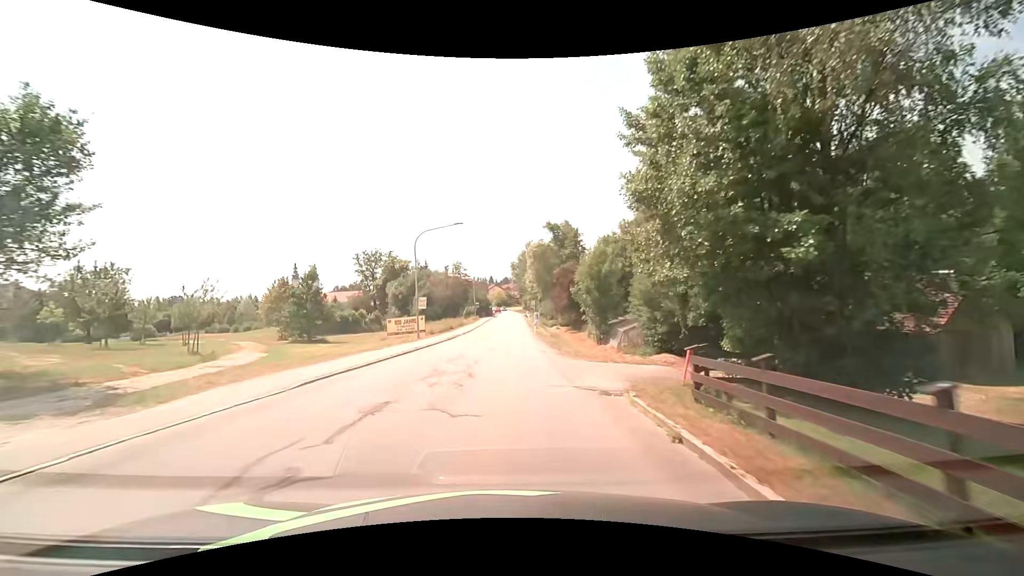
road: tertiary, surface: asphalt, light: Day
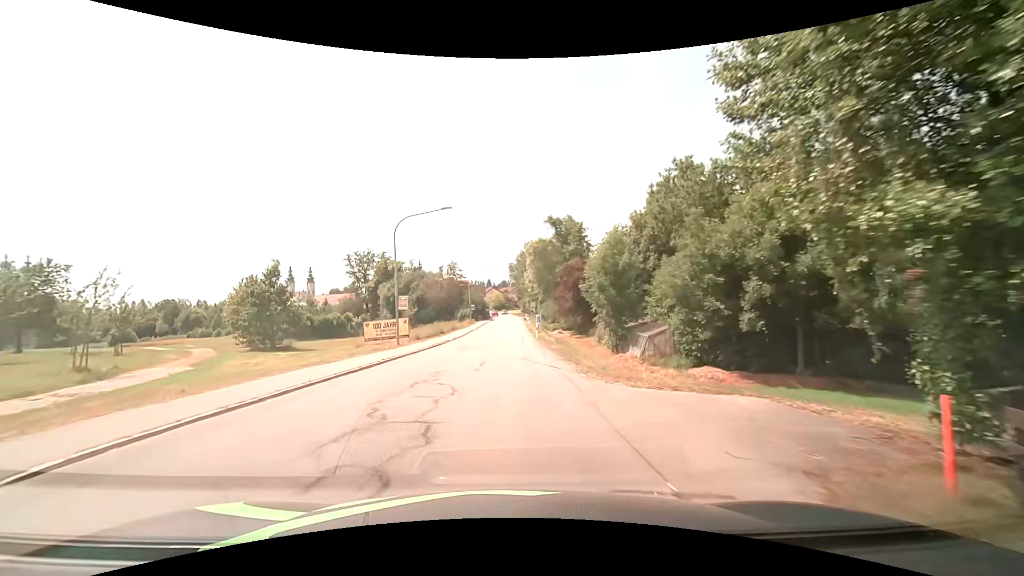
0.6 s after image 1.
(0.0, +6.4) m; 0°
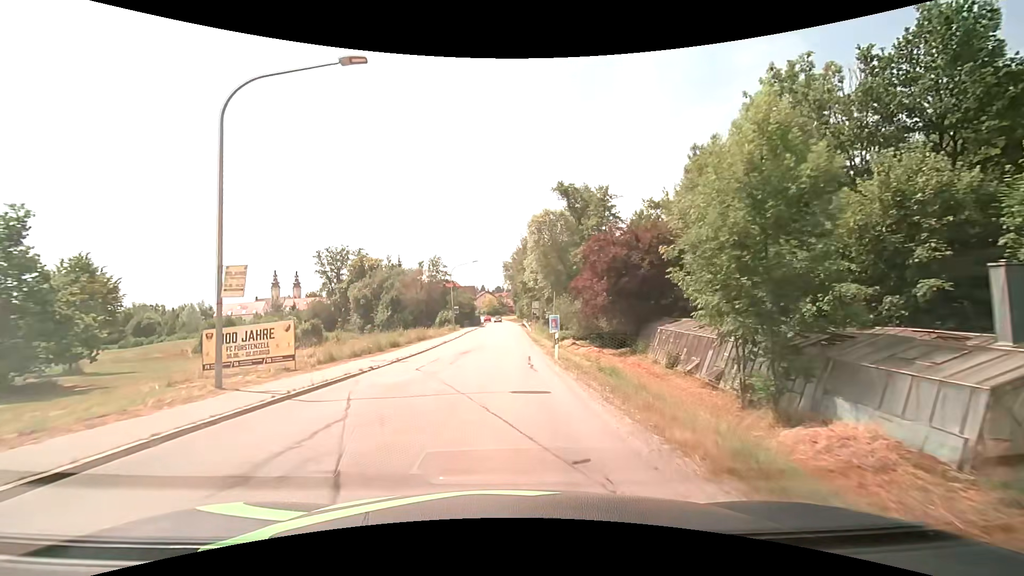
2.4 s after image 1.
(+0.2, +19.7) m; +1°
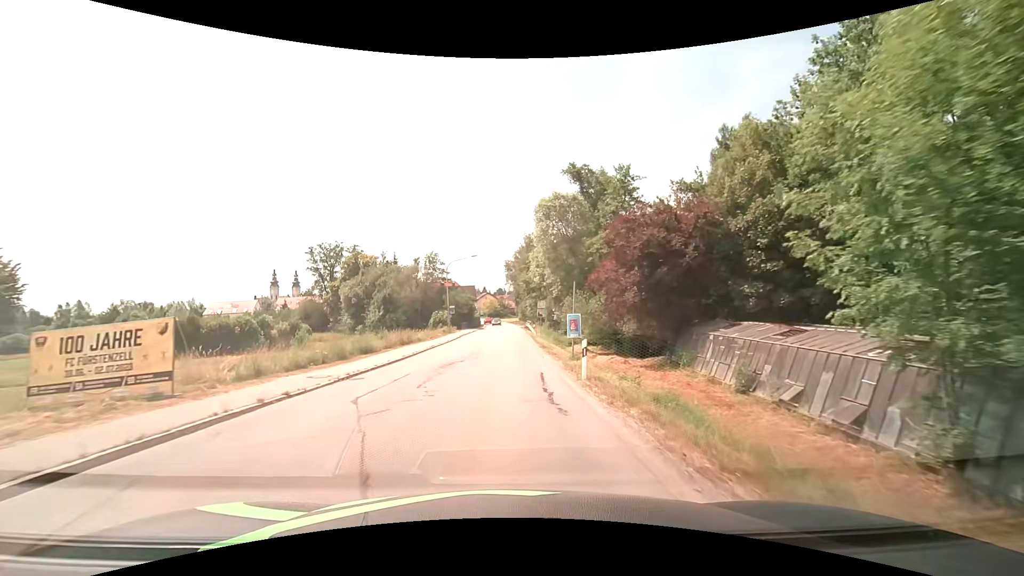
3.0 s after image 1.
(0.0, +6.9) m; 0°
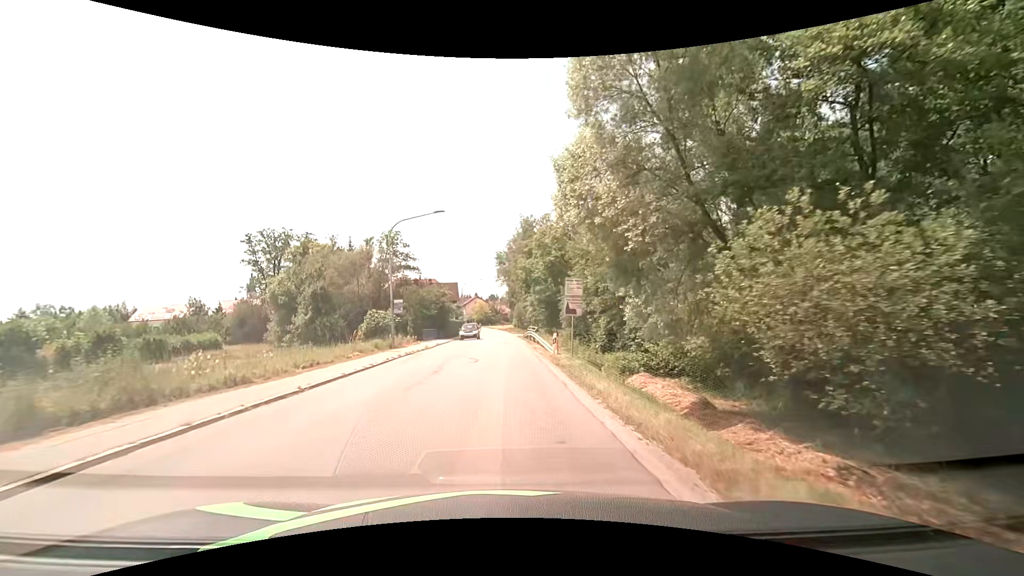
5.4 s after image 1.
(+0.1, +26.5) m; 0°
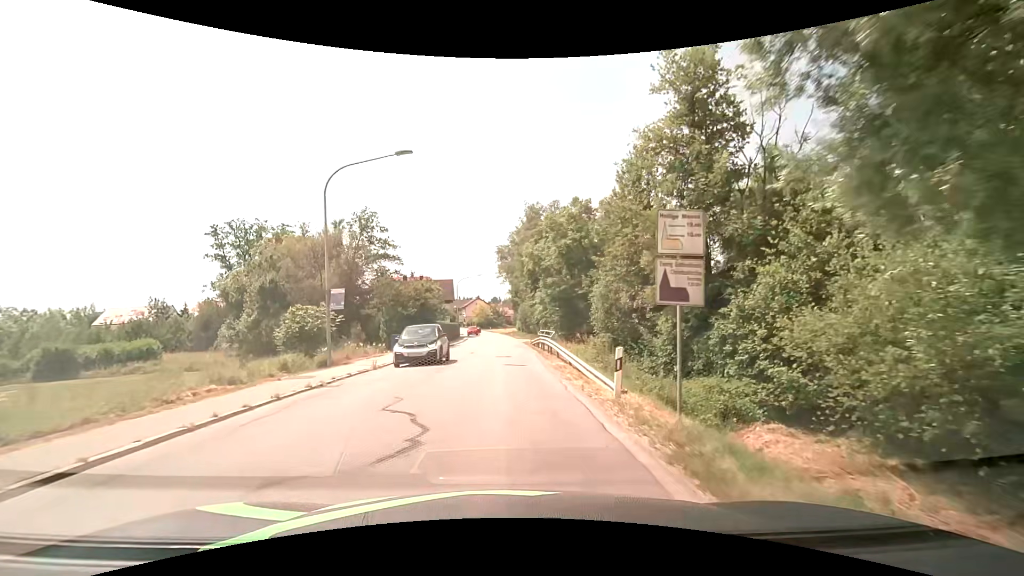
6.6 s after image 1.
(+0.1, +12.5) m; 0°
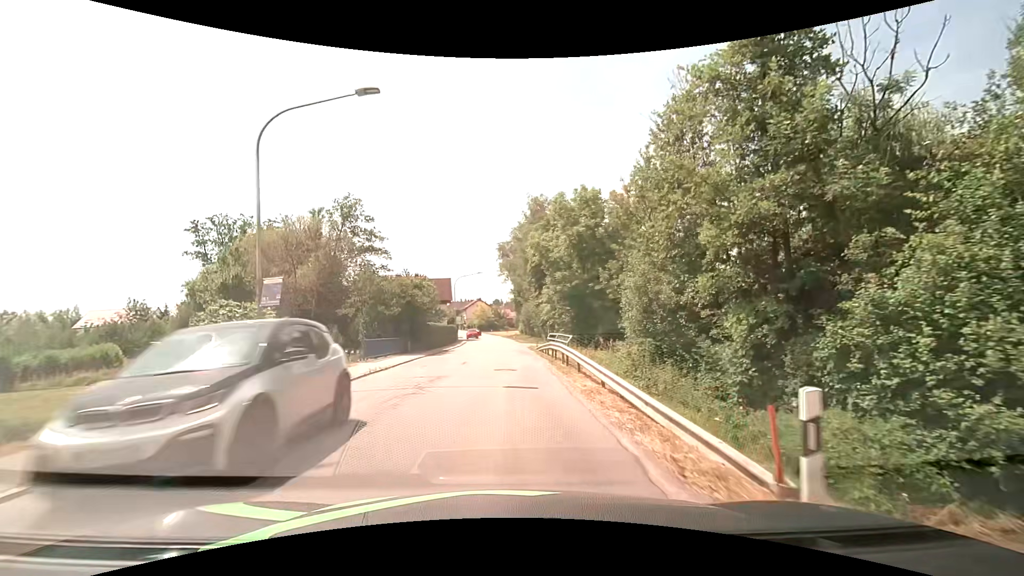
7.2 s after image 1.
(0.0, +6.1) m; +1°
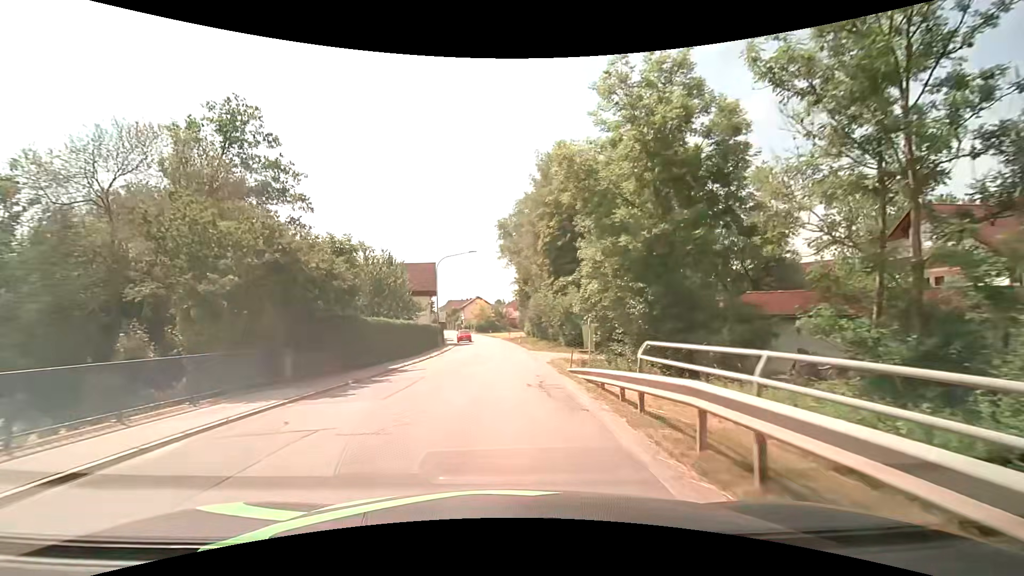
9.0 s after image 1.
(-0.2, +19.0) m; -1°
(0, +10) (0, +20) (0, +30) (-1, +40) (-1, +50) (-2, +60) (-3, +70) (-4, +80) (-5, +90) (-7, +100) m
